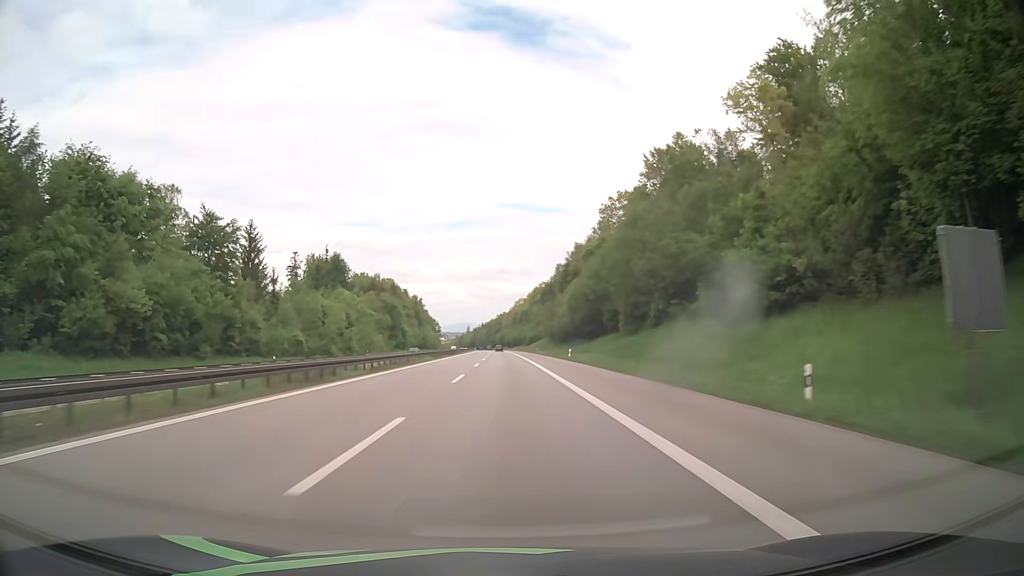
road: motorway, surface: asphalt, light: Day
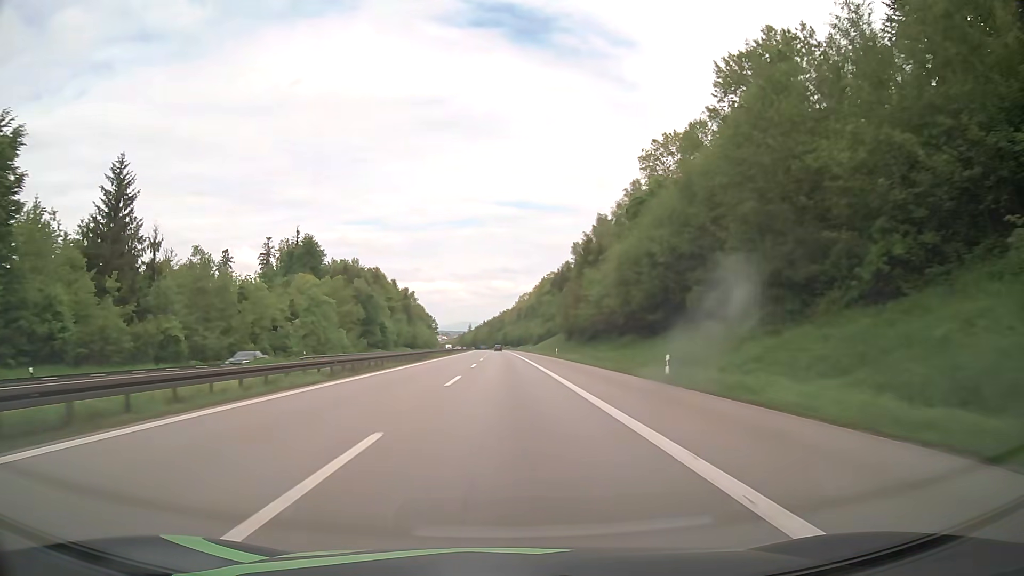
(-0.1, +38.3) m; 0°
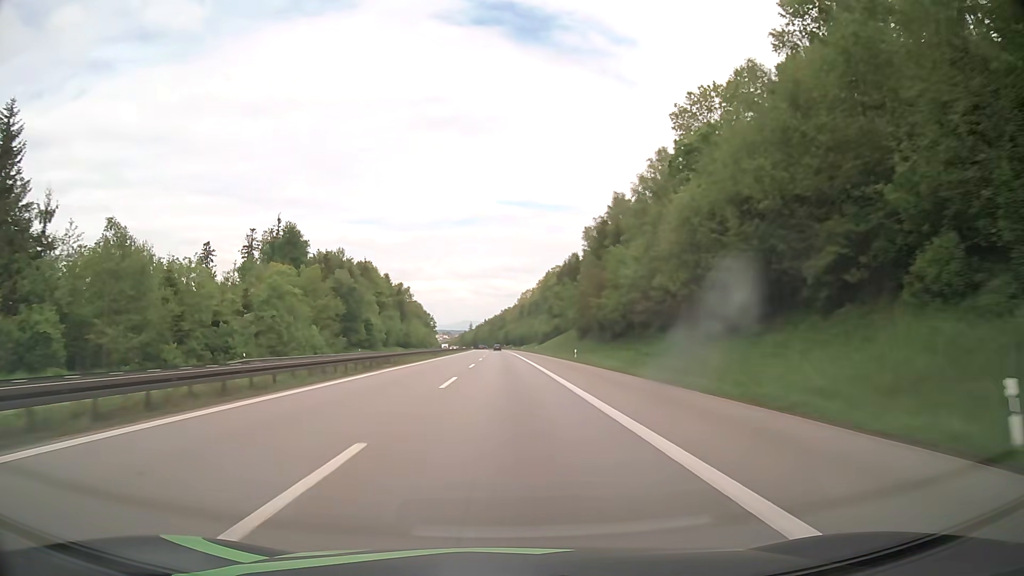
(0.0, +19.2) m; 0°
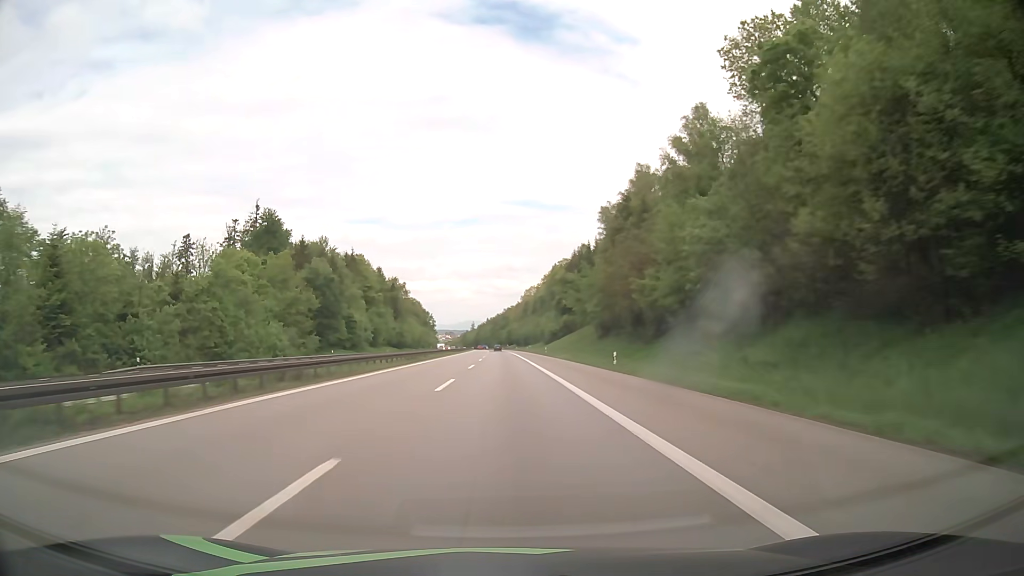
(0.0, +19.2) m; 0°
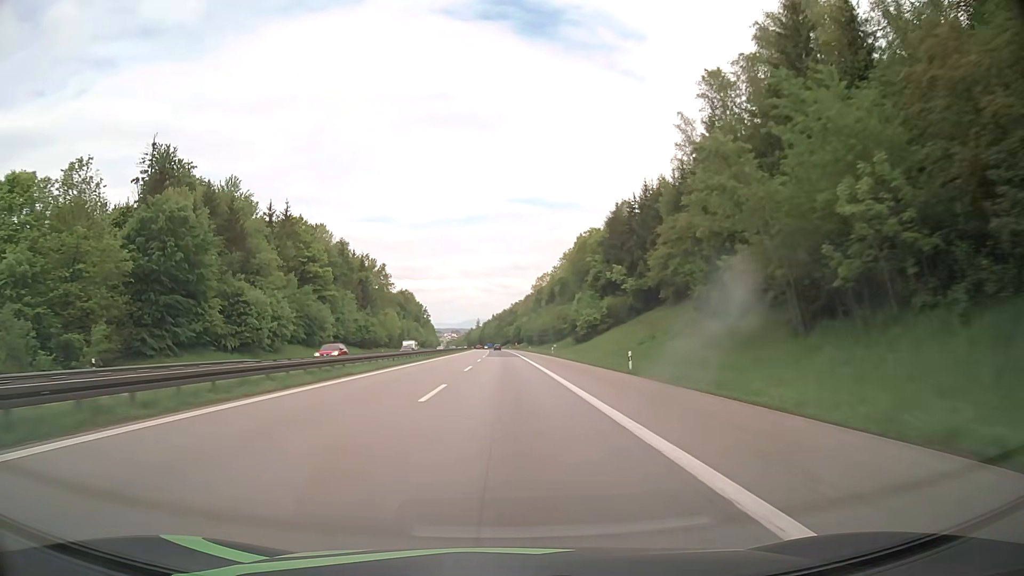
(-0.3, +57.7) m; -1°
